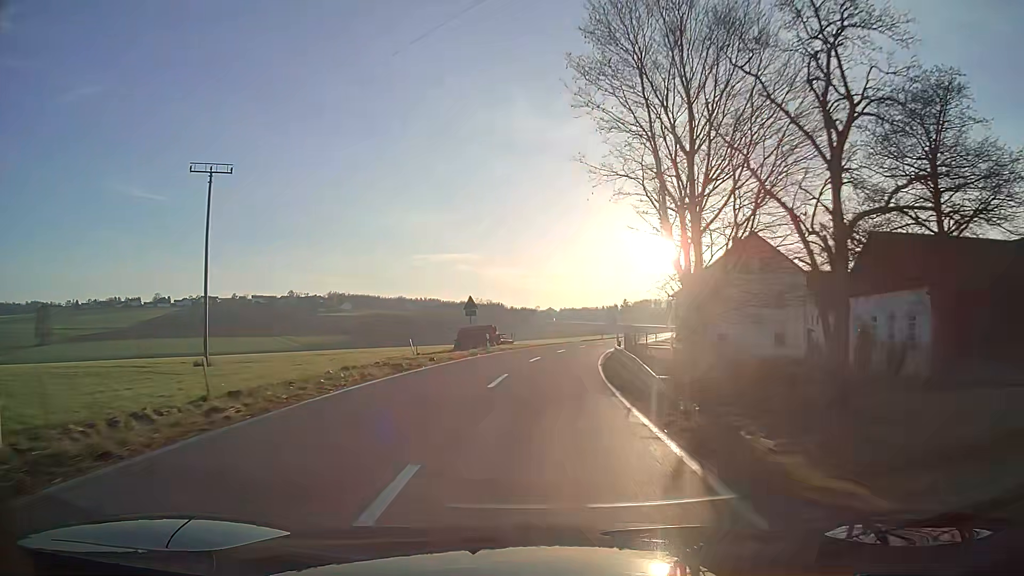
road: tertiary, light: Day
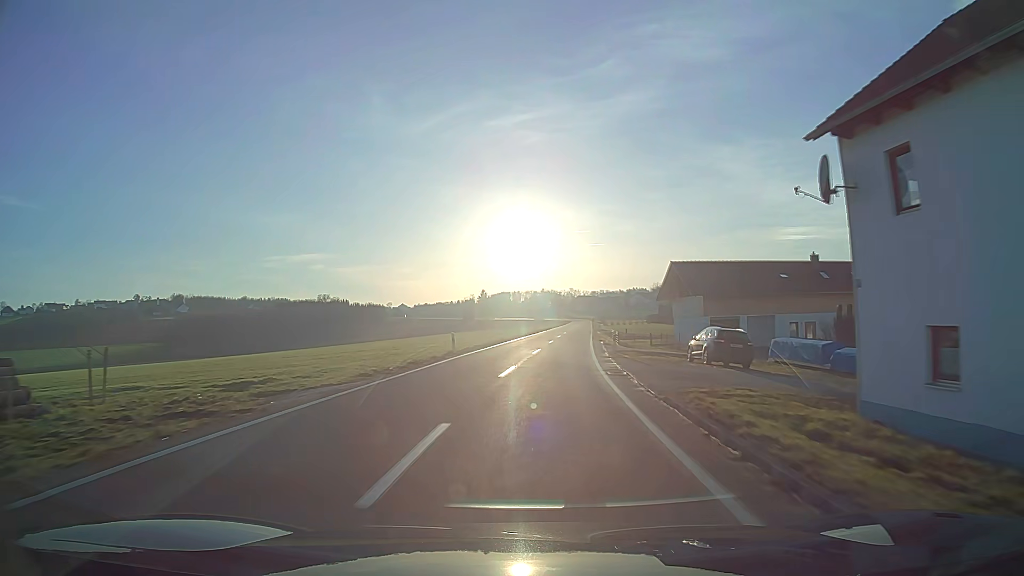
(+6.0, +57.9) m; +12°
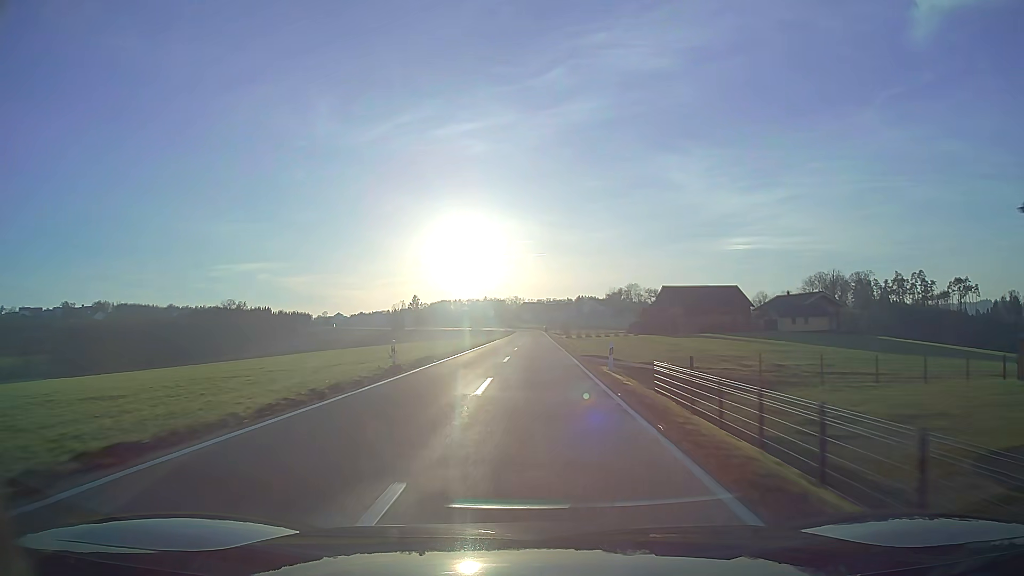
(+2.5, +52.4) m; +4°
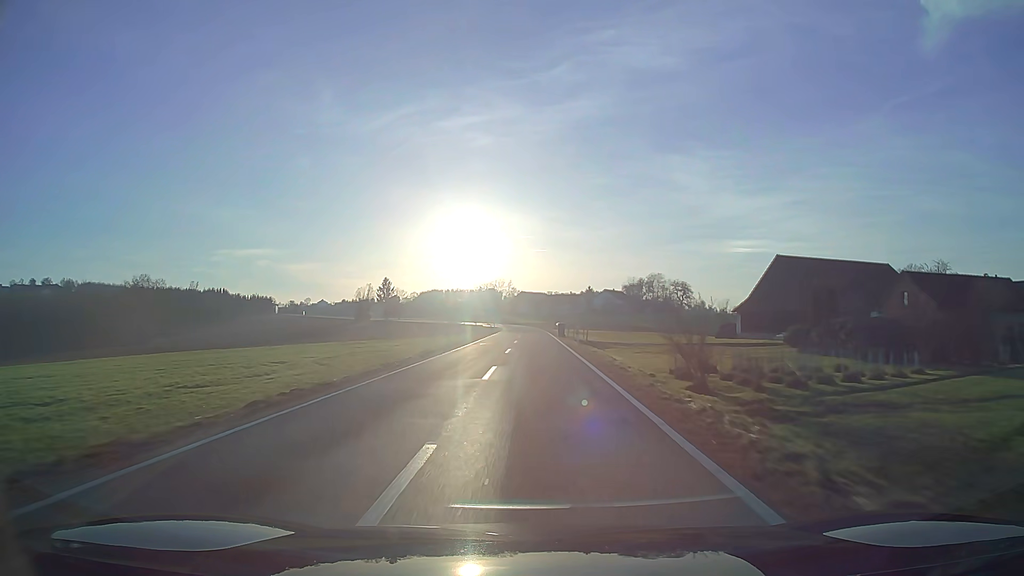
(0.0, +71.9) m; 0°
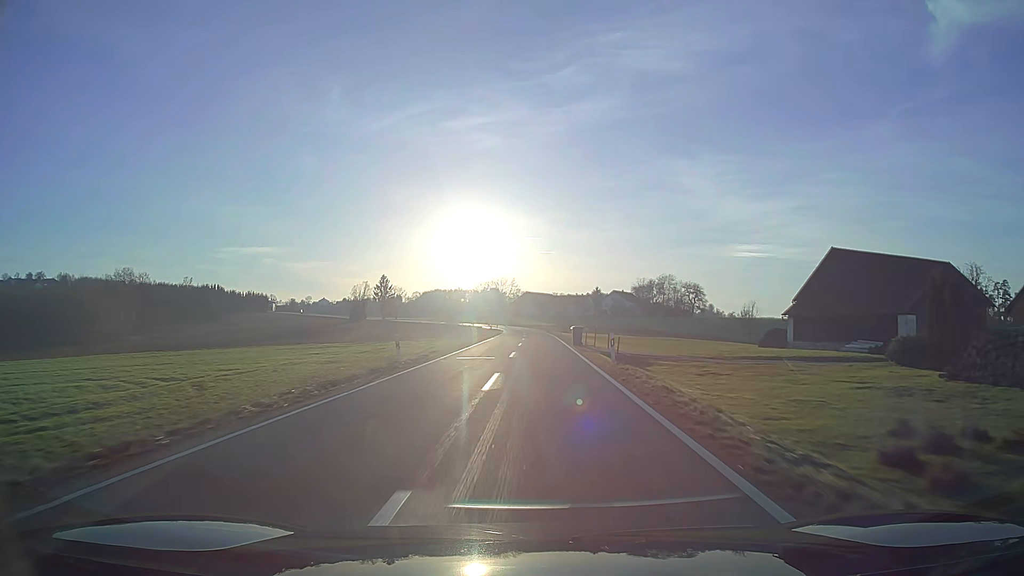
(0.0, +14.1) m; 0°
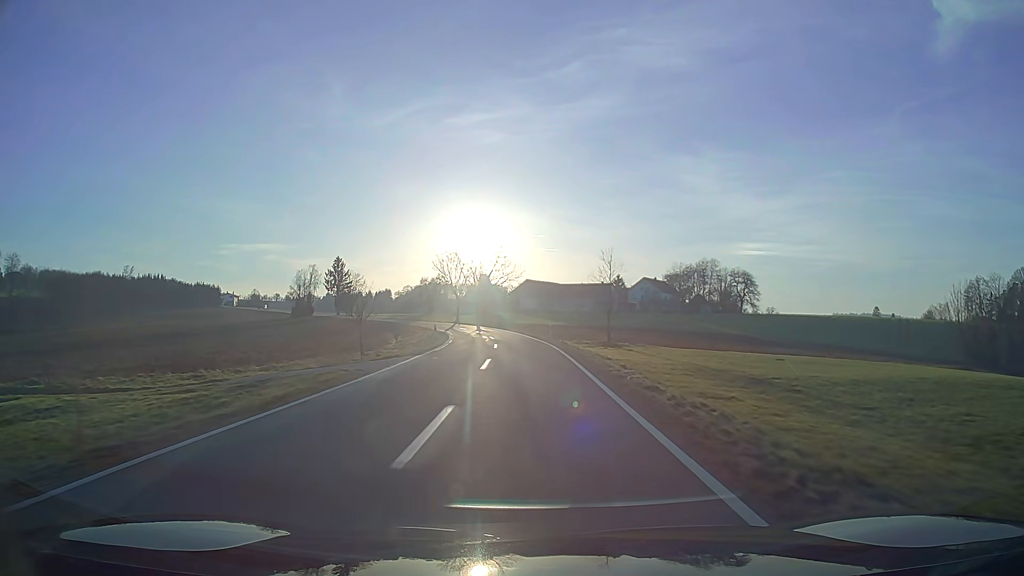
(+0.2, +68.2) m; -1°
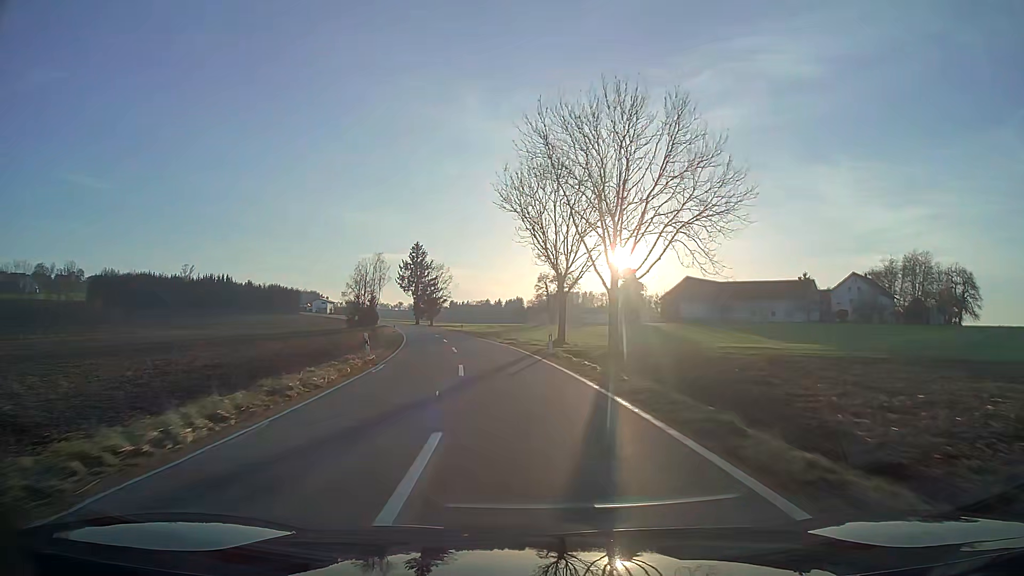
(-5.4, +62.8) m; -13°
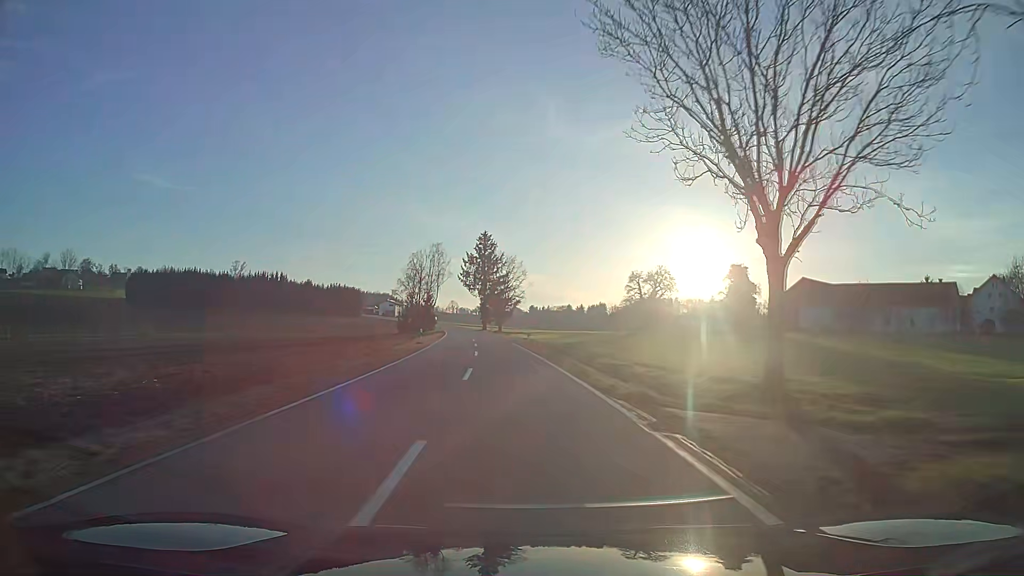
(-1.5, +25.0) m; -6°
